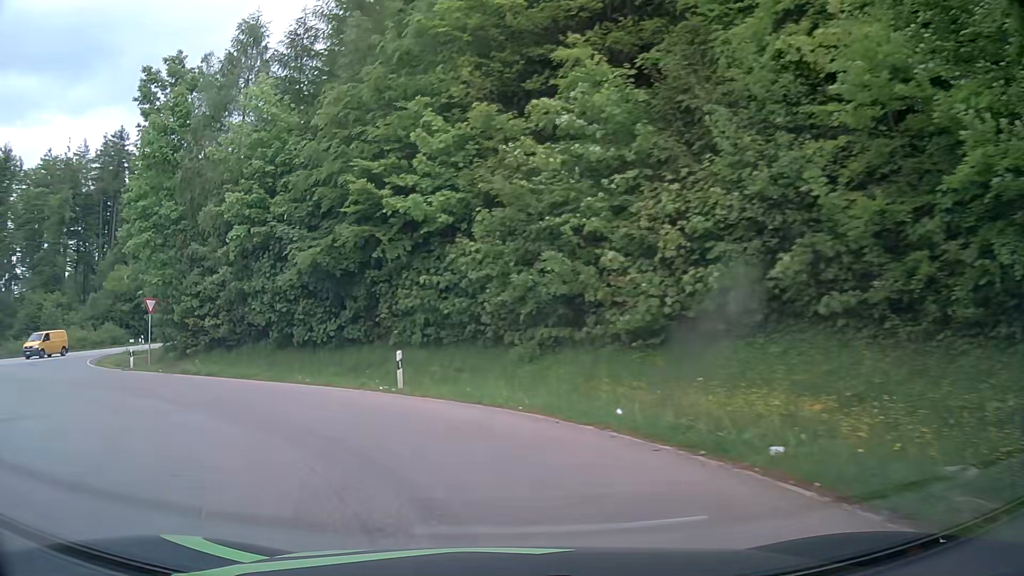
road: tertiary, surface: asphalt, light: Day
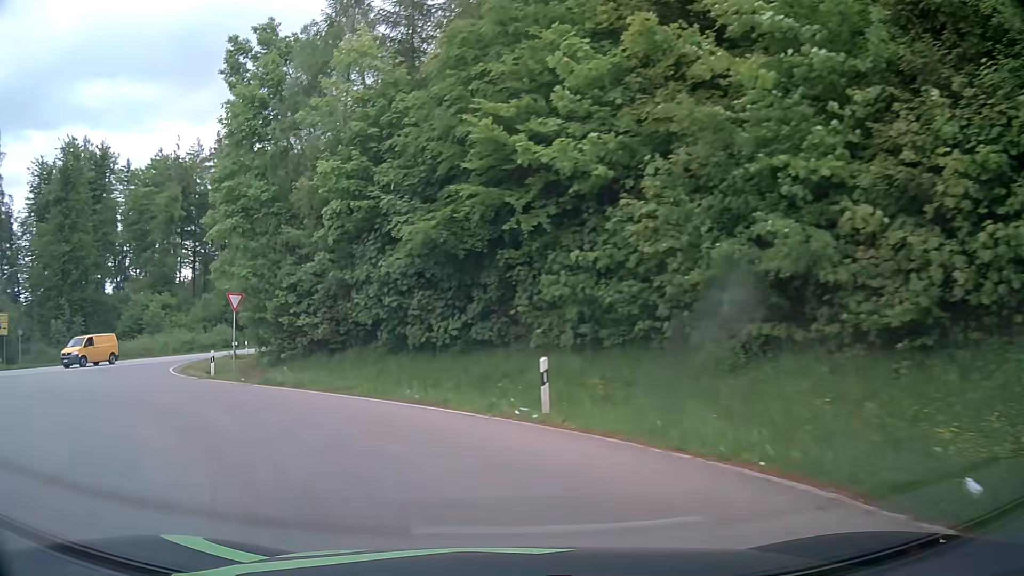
(-0.6, +5.7) m; -12°
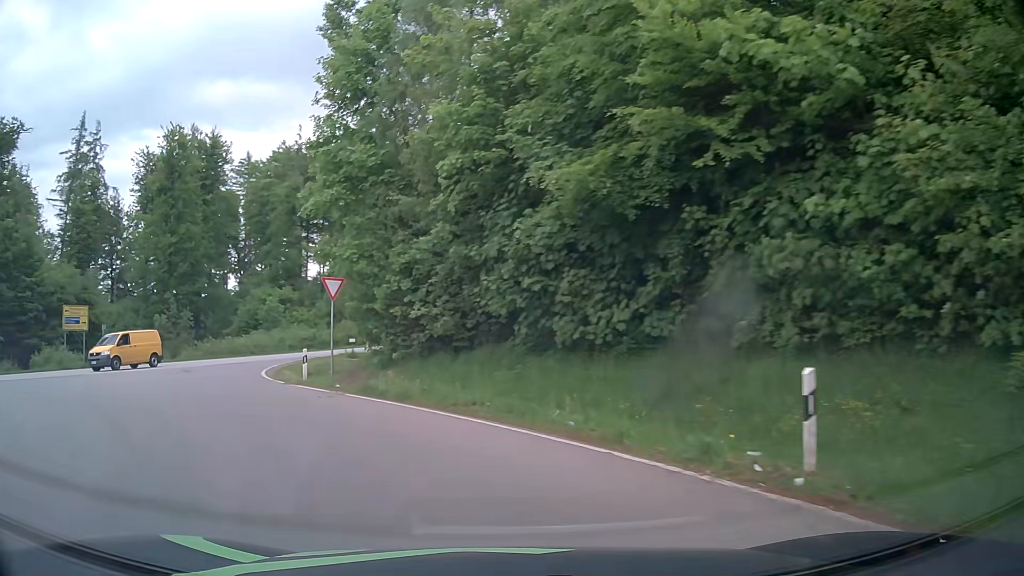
(-0.6, +5.5) m; -12°
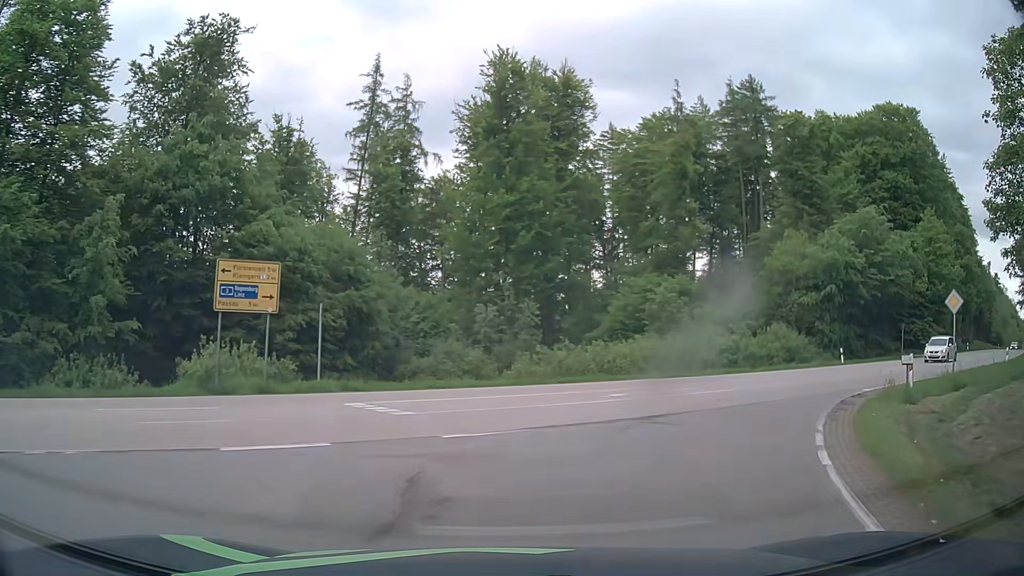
(-9.8, +21.8) m; -33°
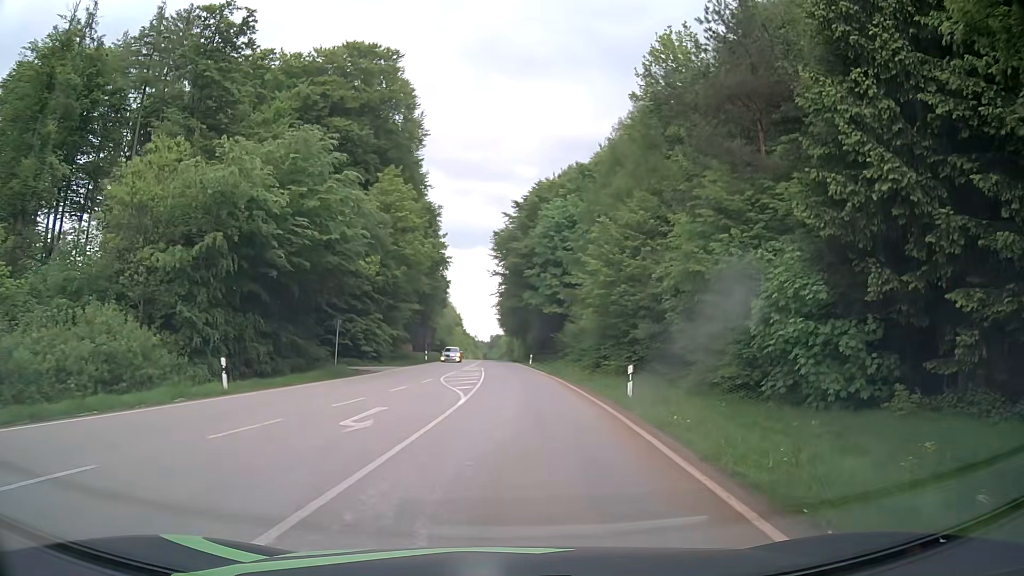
(+10.4, +21.2) m; +51°
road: secondary
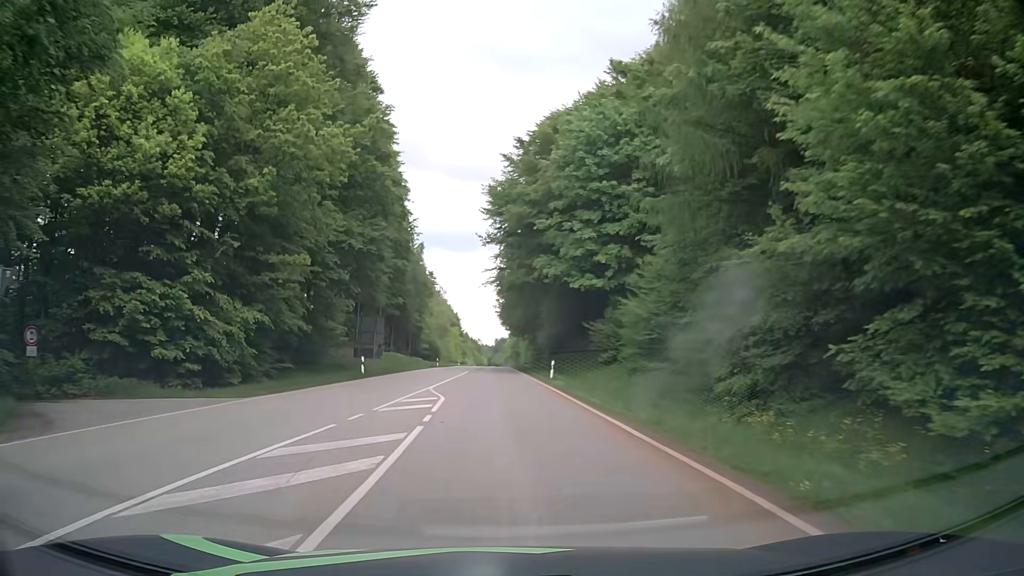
(+0.5, +30.0) m; 0°
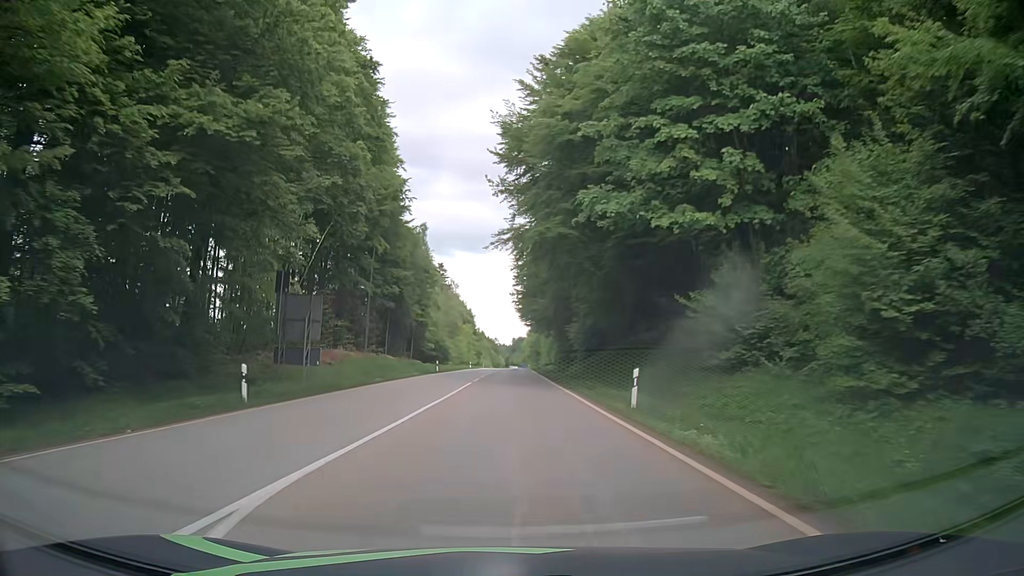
(-0.3, +19.1) m; -1°
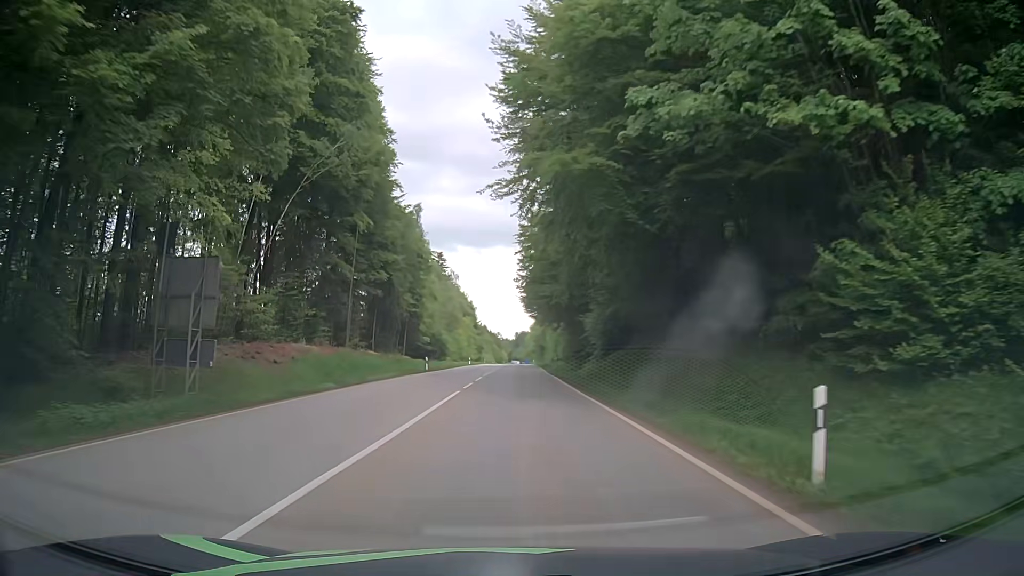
(-0.1, +10.1) m; -1°
(0, +10) (0, +20) (0, +30) (0, +40) (0, +50) (+1, +60) (+1, +70) (+1, +80) (+1, +90) (+2, +100) m
